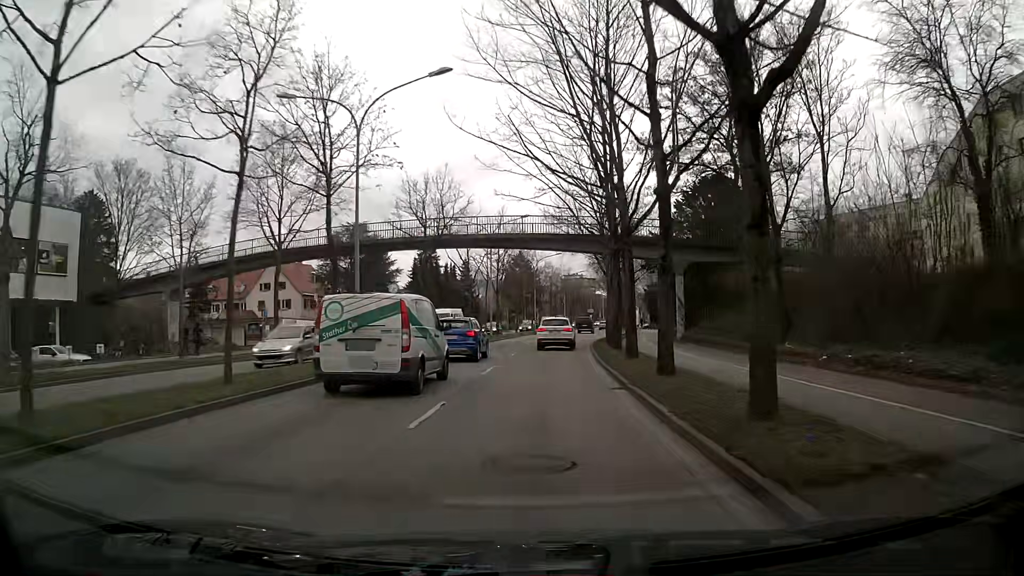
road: primary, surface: asphalt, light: Day
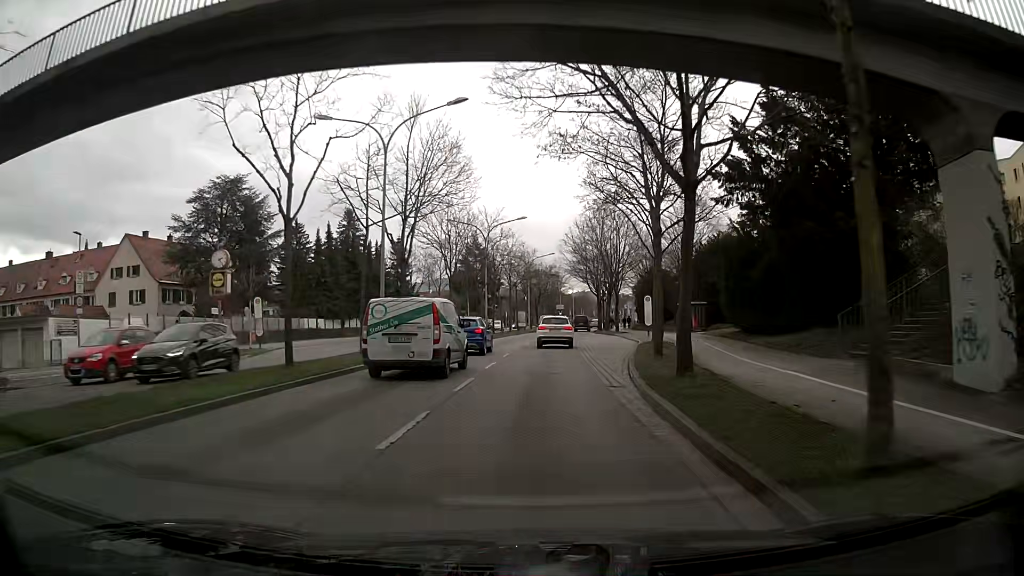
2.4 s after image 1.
(+0.9, +28.7) m; +4°
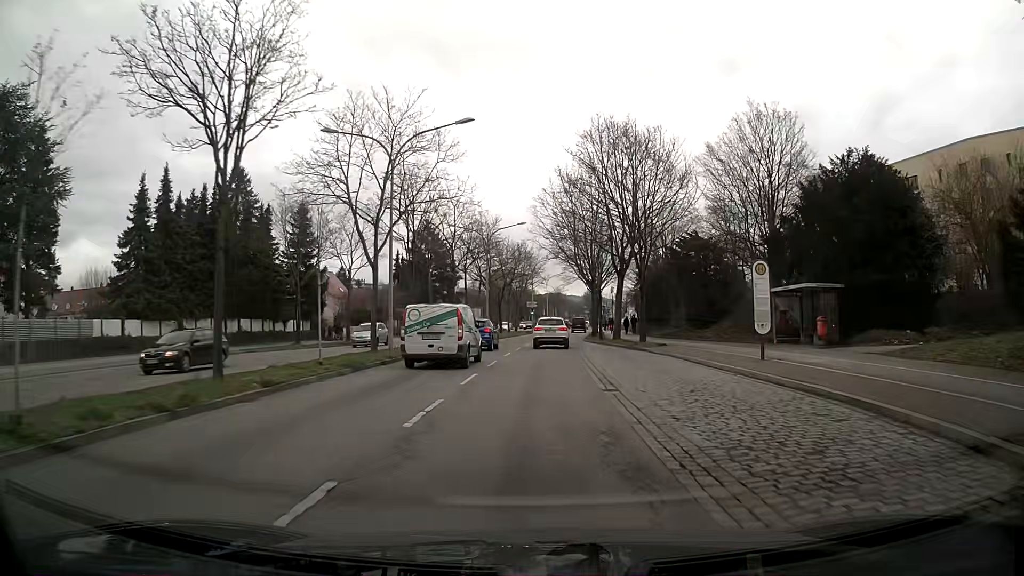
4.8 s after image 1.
(+0.5, +28.2) m; +2°
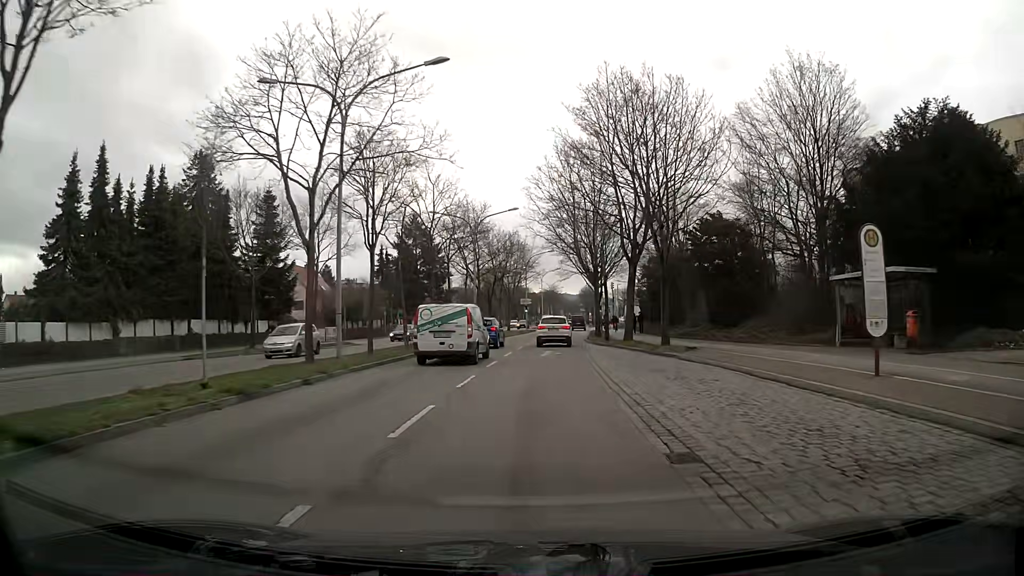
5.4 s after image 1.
(+0.1, +7.0) m; +1°
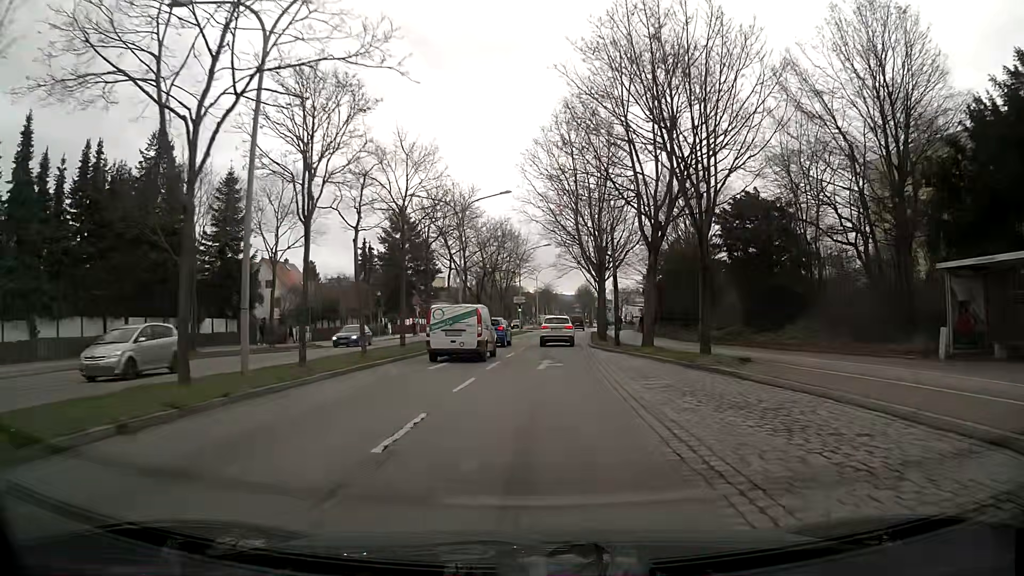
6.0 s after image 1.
(0.0, +6.9) m; 0°
(0, +10) (0, +20) (+1, +30) (+2, +40) (+2, +50) (+3, +60) (+4, +70) (+5, +80) (+6, +90) (+6, +100) m
